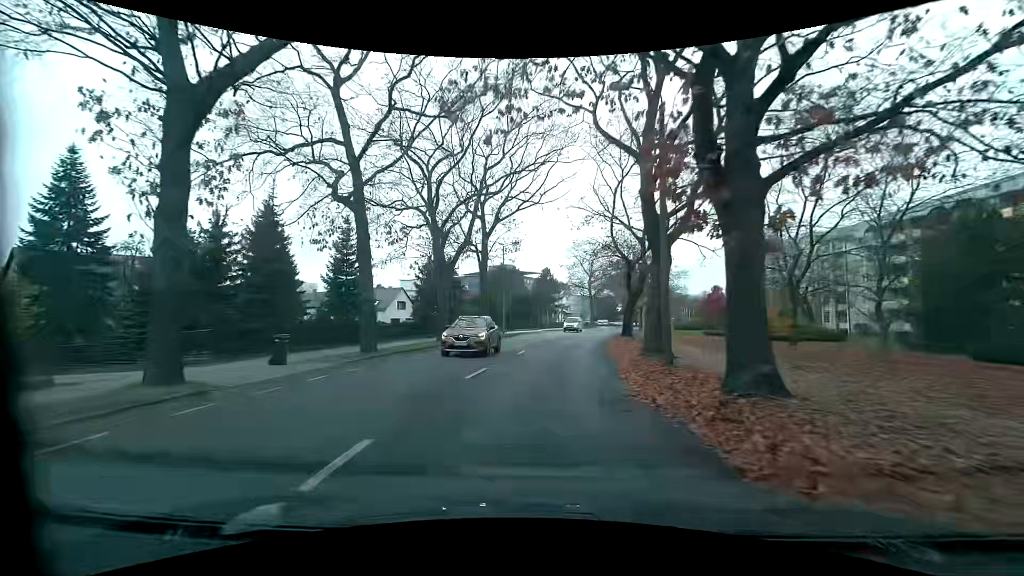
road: tertiary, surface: asphalt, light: Day
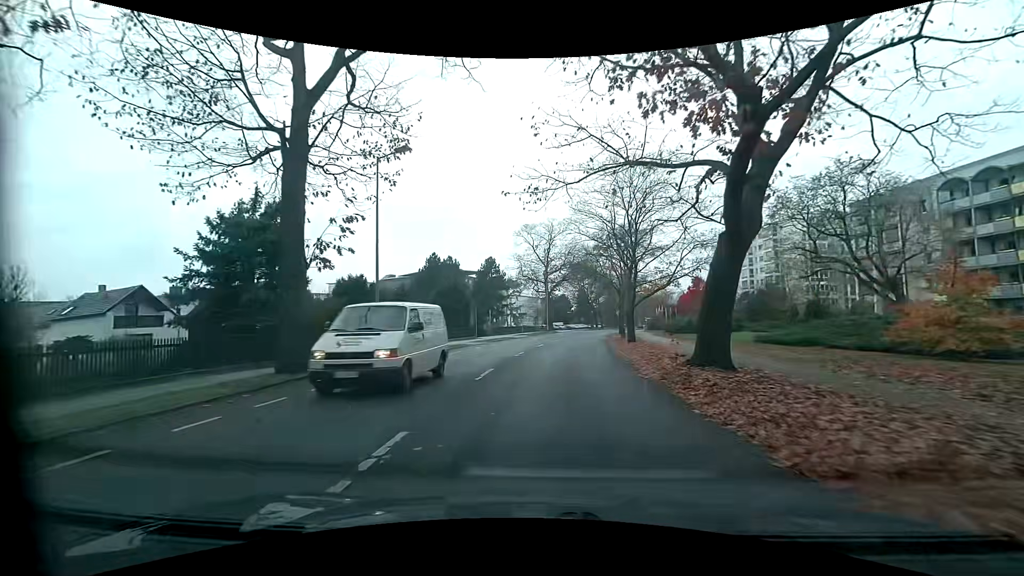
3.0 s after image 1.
(+1.1, +26.0) m; +6°
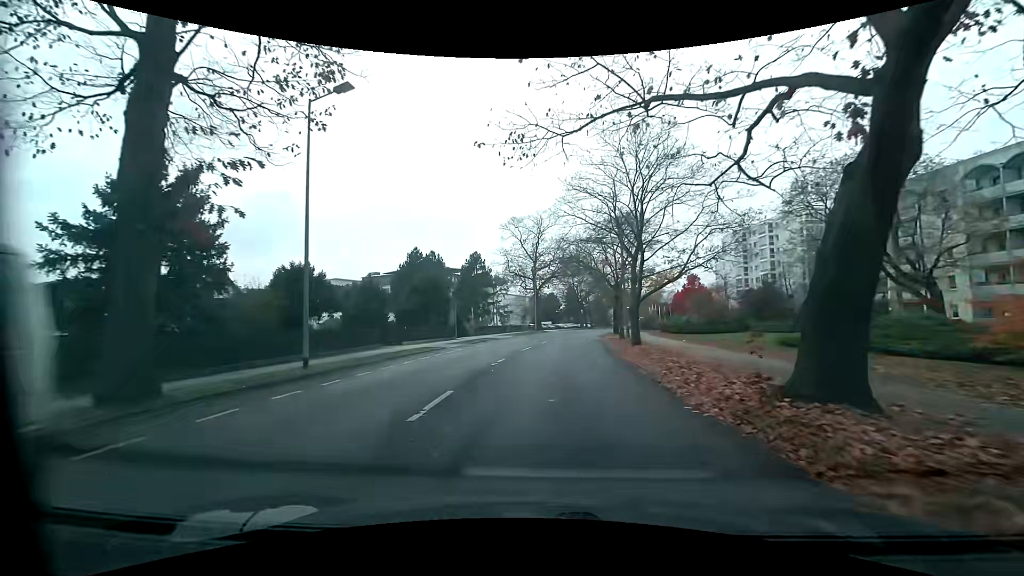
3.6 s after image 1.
(0.0, +5.3) m; +1°
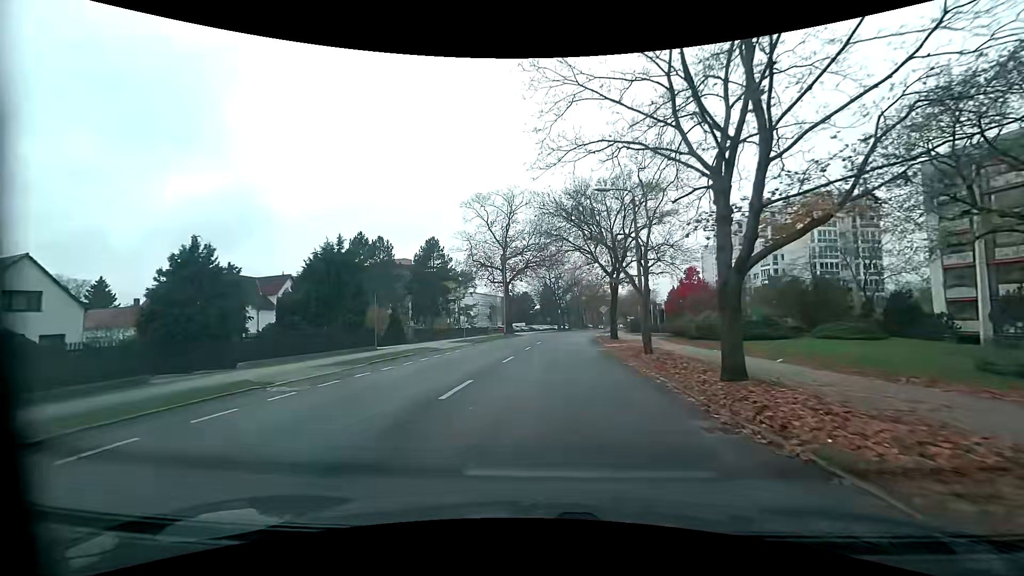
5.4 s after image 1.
(+0.3, +15.8) m; +3°
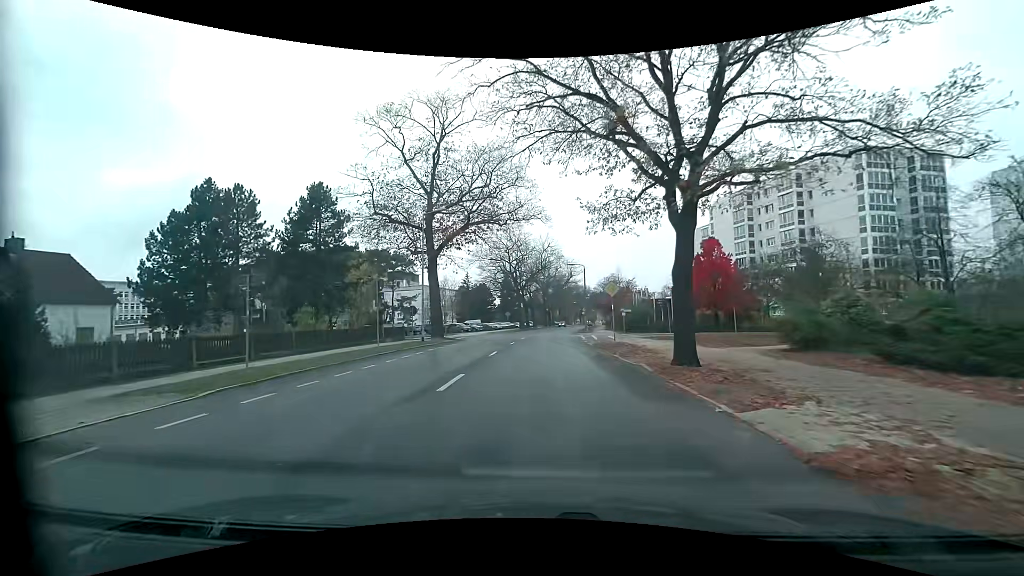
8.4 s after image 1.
(+0.9, +26.1) m; +4°
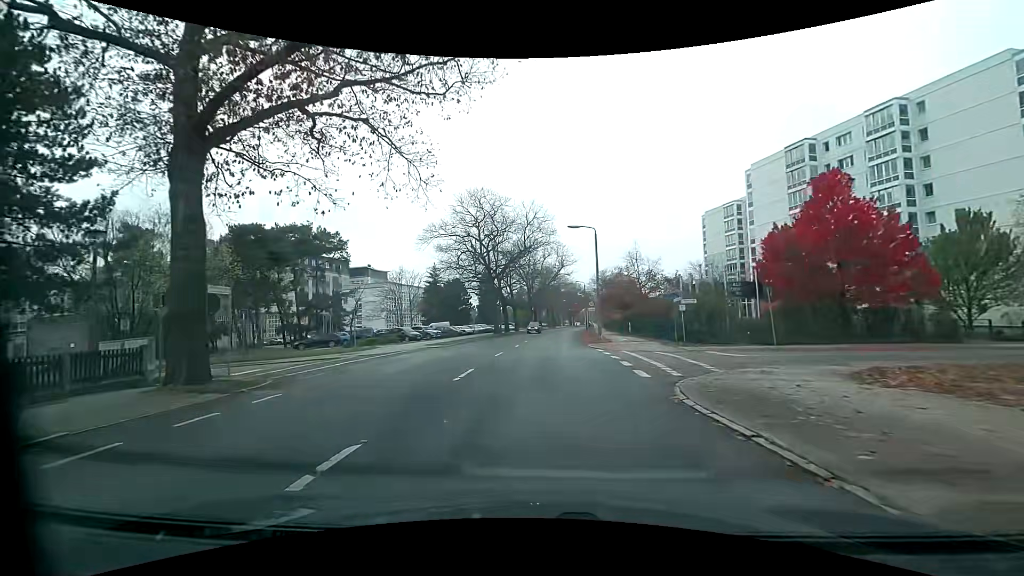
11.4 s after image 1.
(+0.2, +25.4) m; +2°
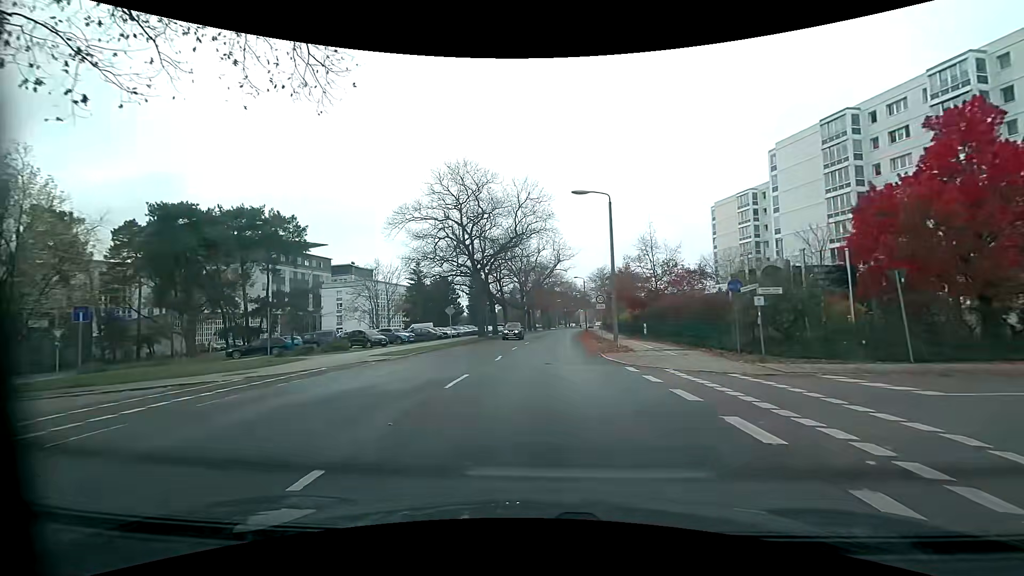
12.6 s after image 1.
(0.0, +10.0) m; +1°
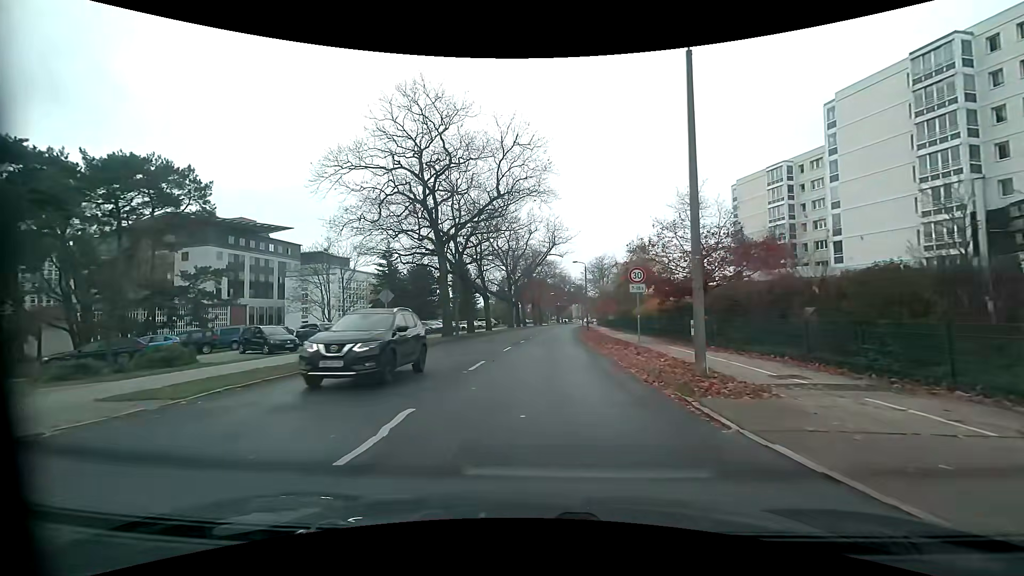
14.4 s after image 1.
(+0.1, +14.8) m; +1°
(0, +10) (0, +20) (+1, +30) (+1, +40) (+2, +50) (+2, +60) (+3, +70) (+4, +80) (+4, +90) (+5, +100) m
